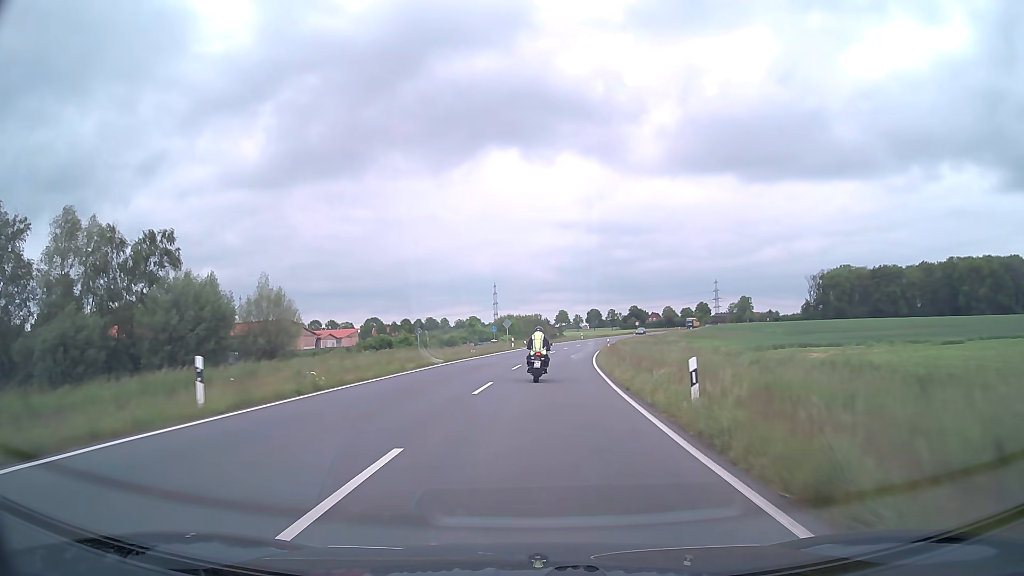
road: secondary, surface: asphalt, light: Day
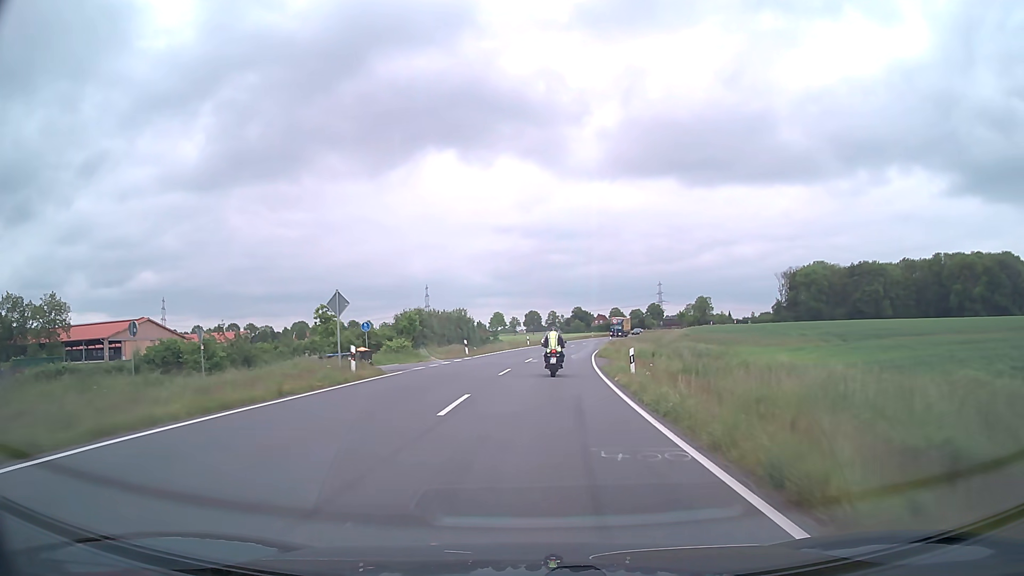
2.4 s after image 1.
(+1.9, +40.5) m; +5°
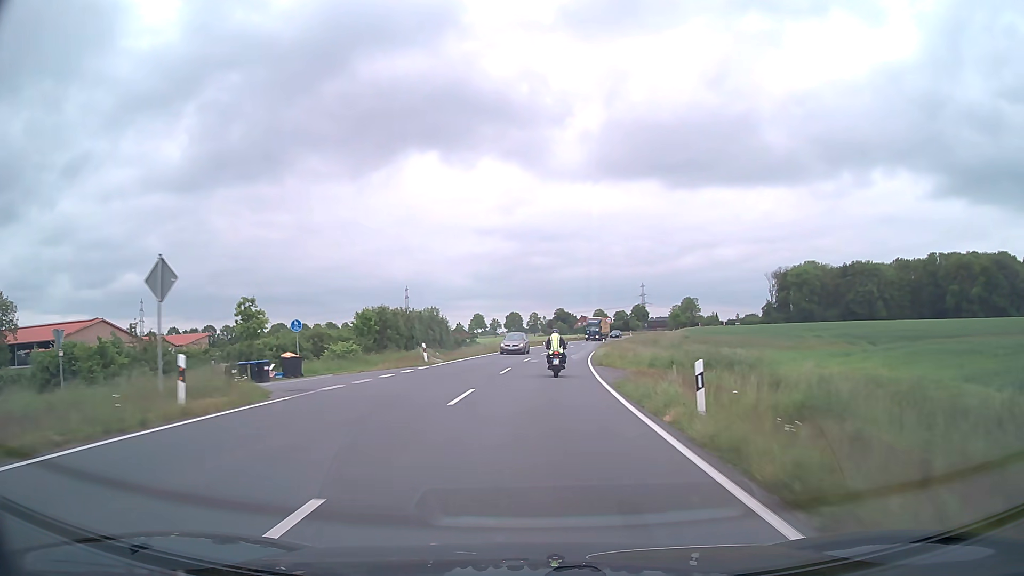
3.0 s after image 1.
(+0.1, +10.2) m; +1°
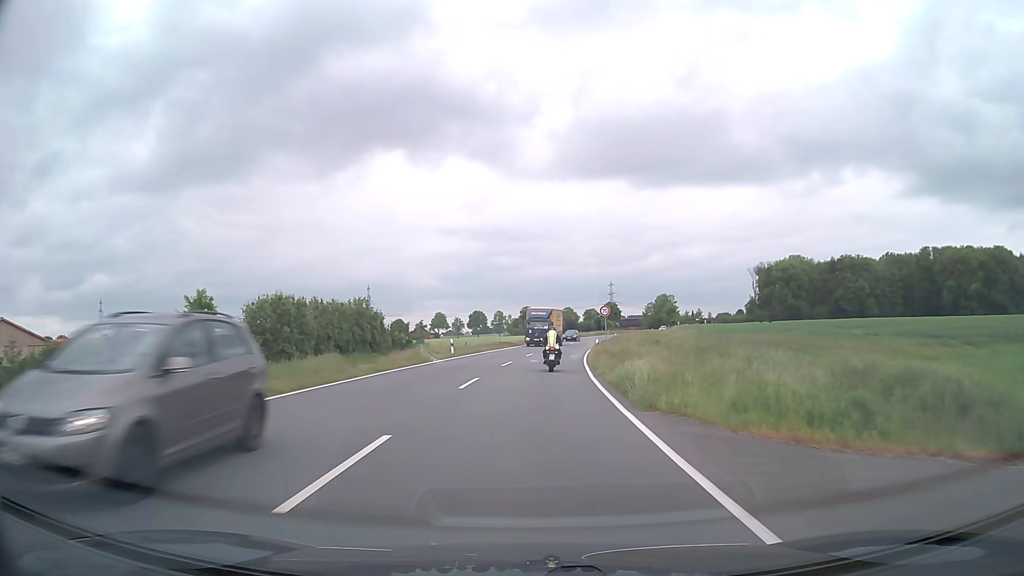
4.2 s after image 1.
(+0.5, +20.4) m; +3°
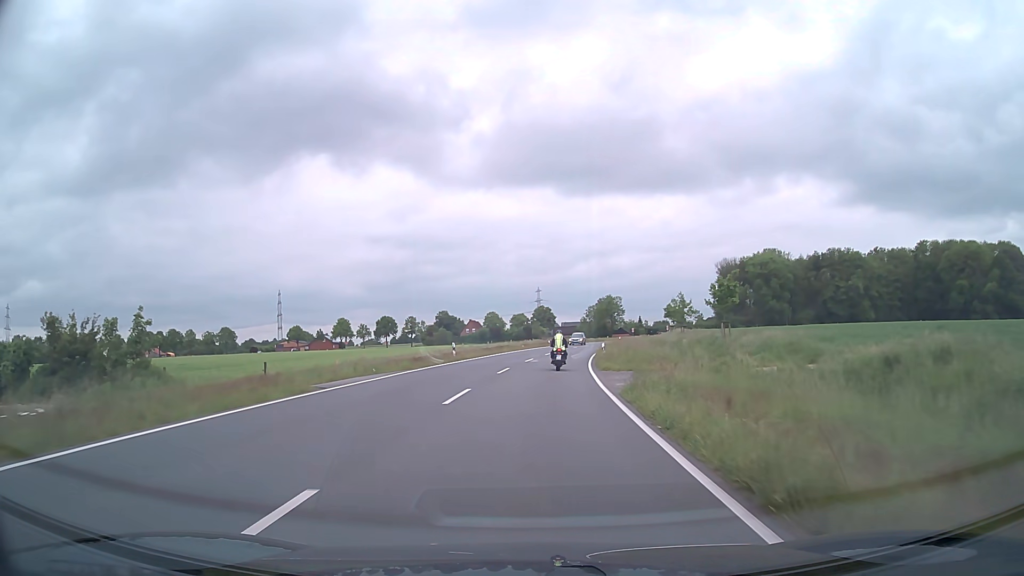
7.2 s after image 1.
(+2.8, +51.1) m; +6°
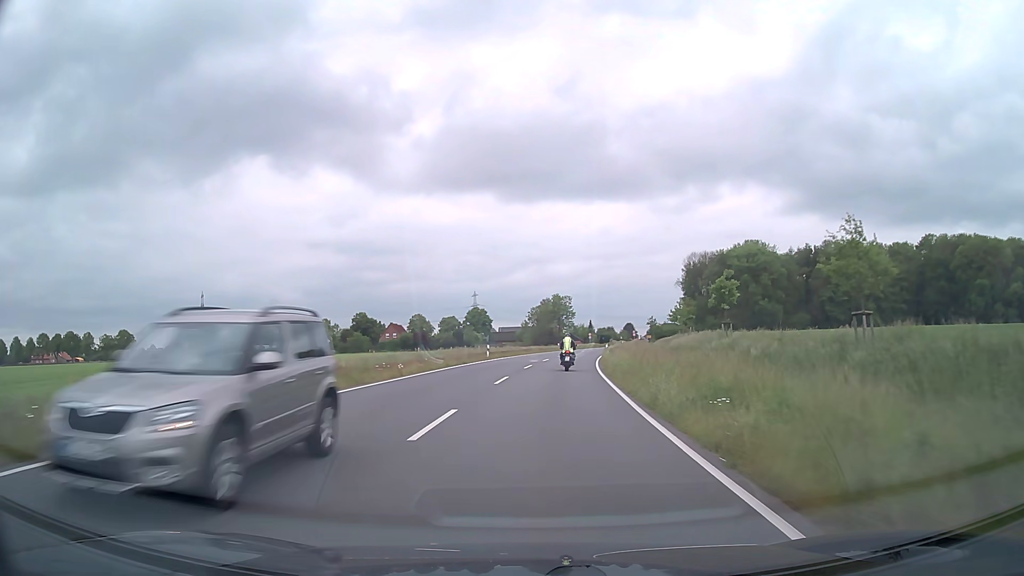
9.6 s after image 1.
(+1.8, +40.8) m; +5°
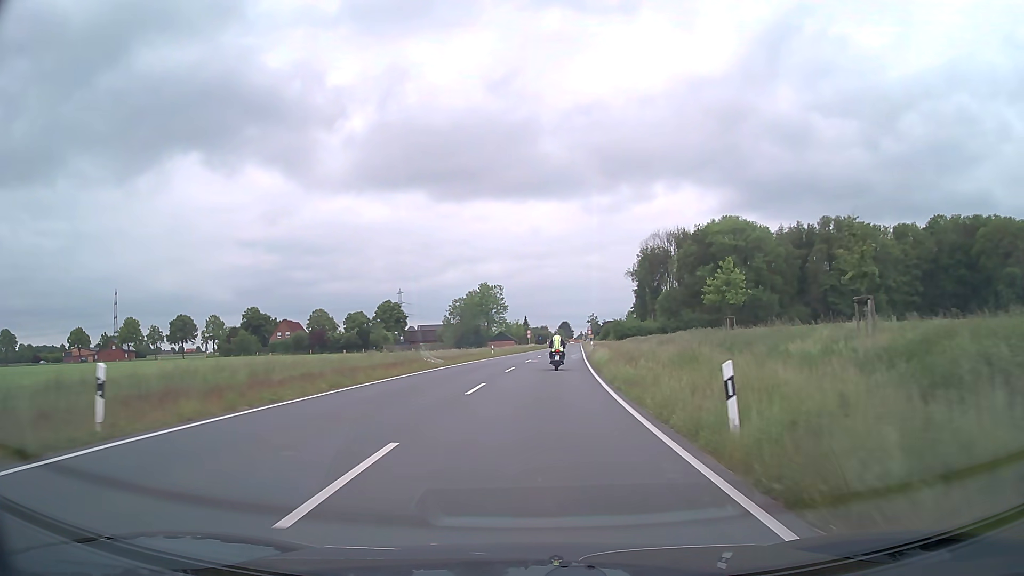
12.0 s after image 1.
(+2.1, +40.2) m; +6°
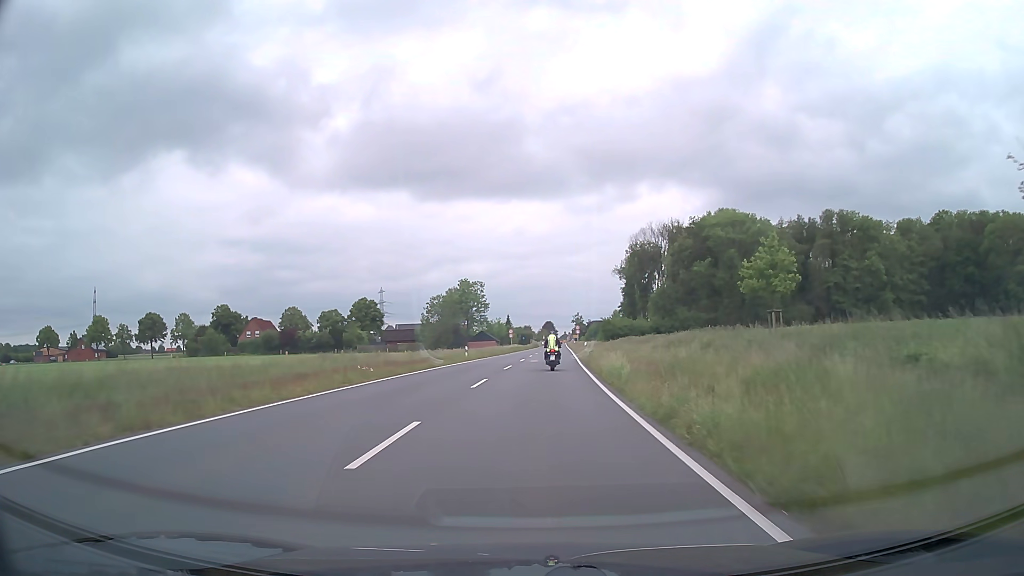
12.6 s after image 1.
(+0.1, +9.8) m; +1°
(0, +10) (0, +20) (+1, +30) (+1, +40) (+2, +50) (+2, +60) (+3, +70) (+3, +80) (+4, +90) (+4, +100) m
